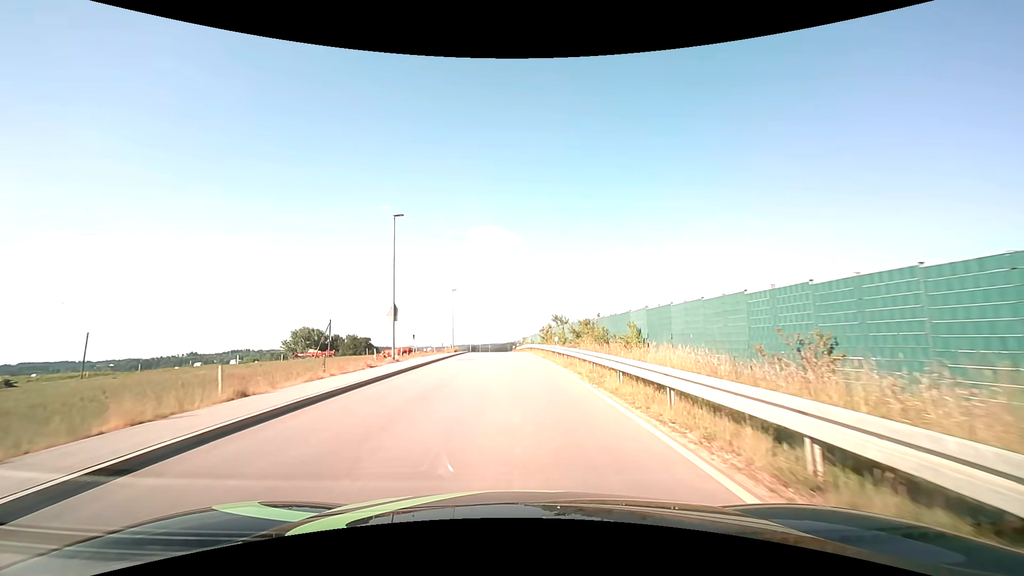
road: unclassified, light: Day
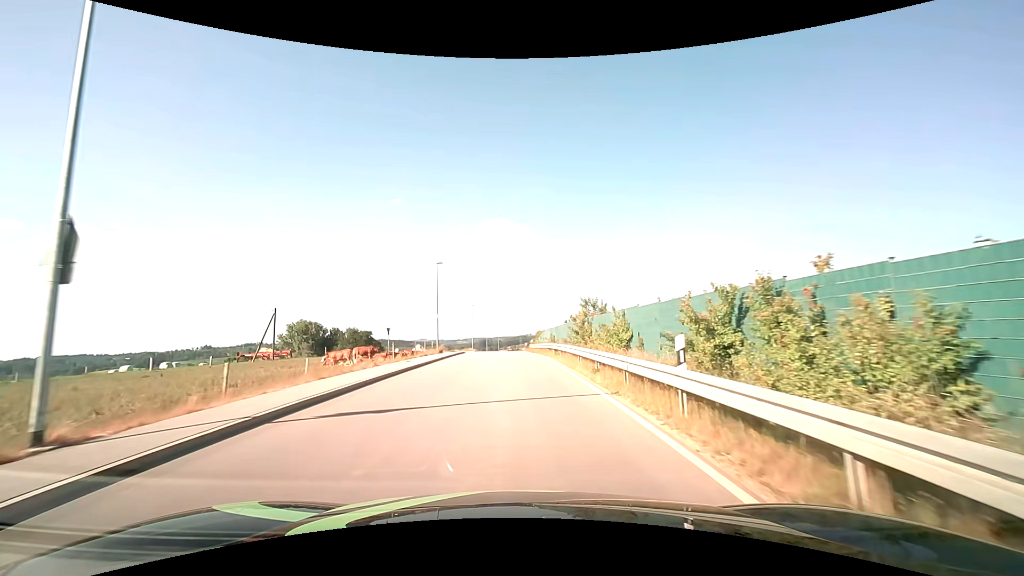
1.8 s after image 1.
(-0.2, +20.8) m; -1°
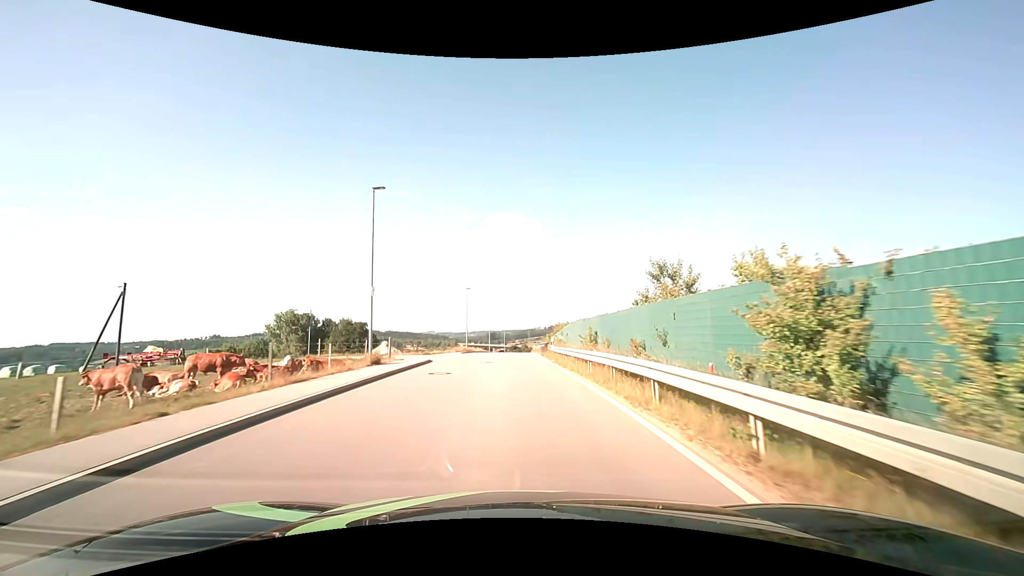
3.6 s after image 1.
(-0.2, +22.6) m; -1°
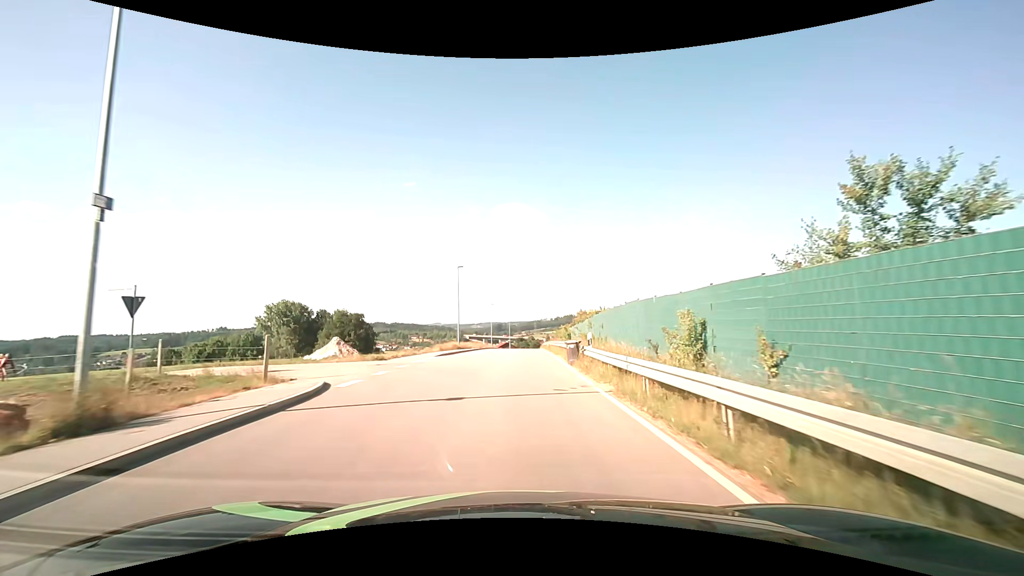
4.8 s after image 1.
(-0.1, +15.2) m; 0°
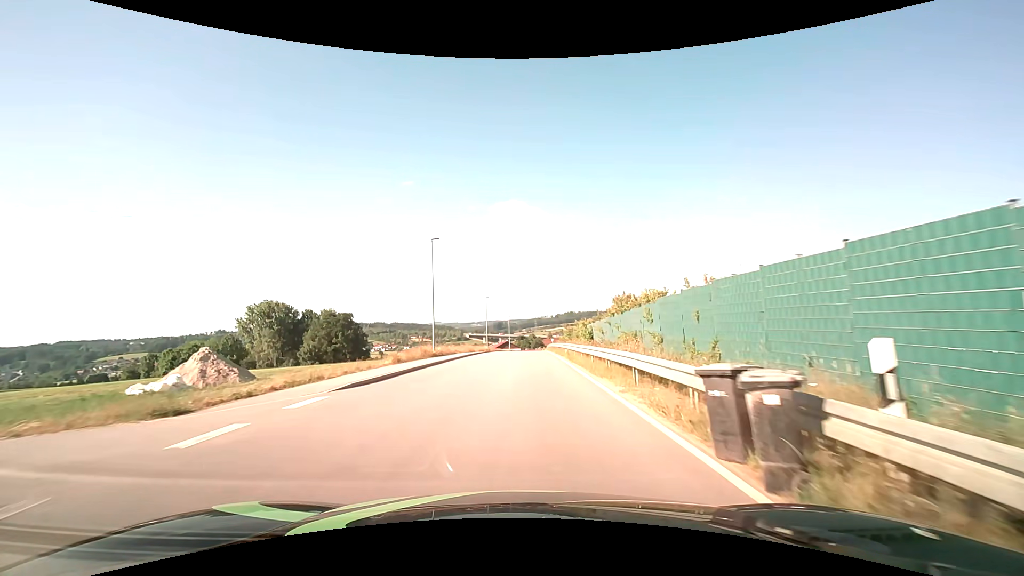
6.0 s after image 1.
(-0.1, +14.8) m; 0°
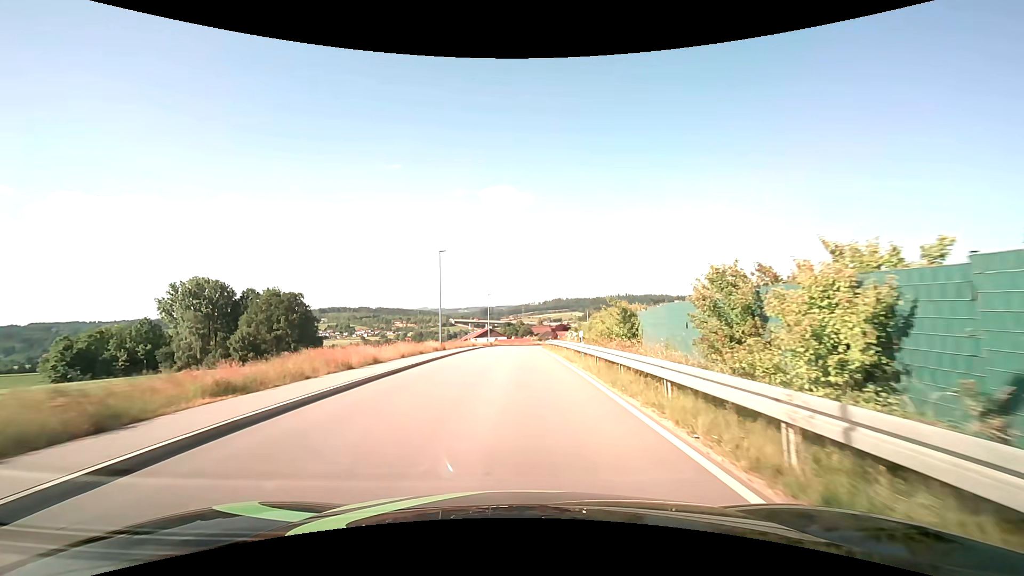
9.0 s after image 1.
(+0.5, +34.7) m; +1°
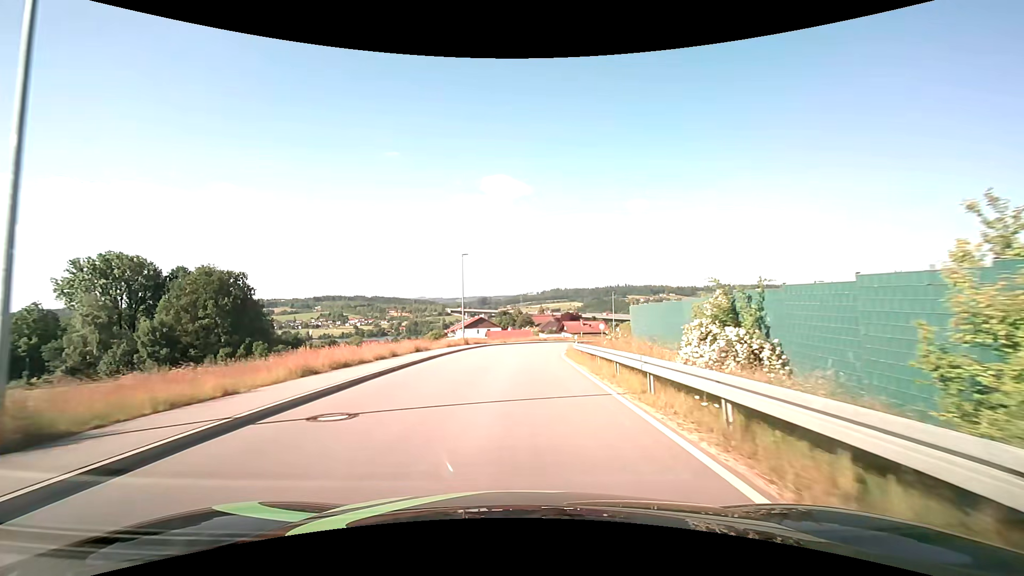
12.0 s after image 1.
(0.0, +34.6) m; 0°
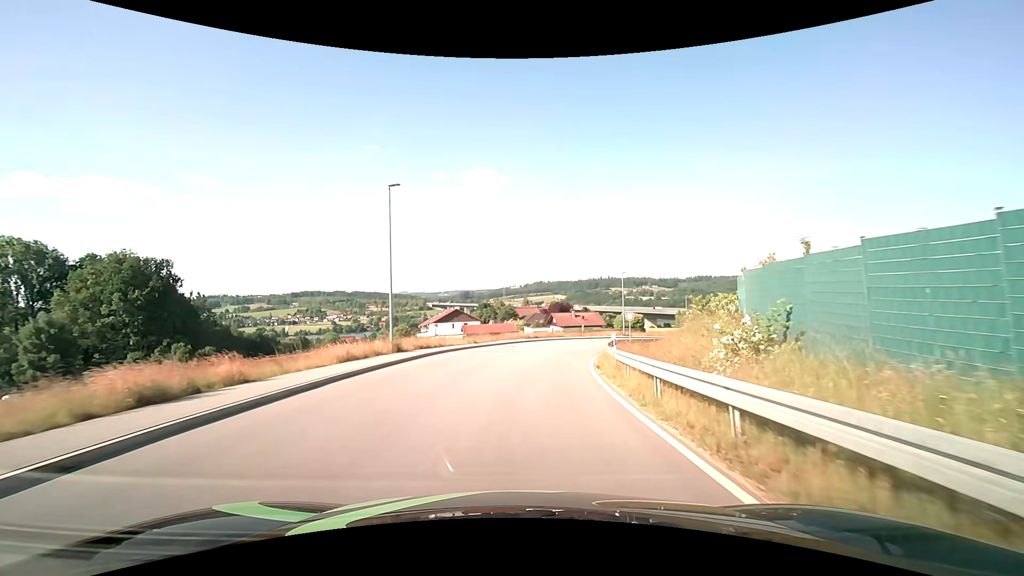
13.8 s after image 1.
(+0.3, +20.5) m; +2°
(0, +10) (+1, +20) (+2, +30) (+5, +39) (+9, +48) (+15, +57) (+22, +64) (+30, +70) (+39, +74) (+48, +78) m
